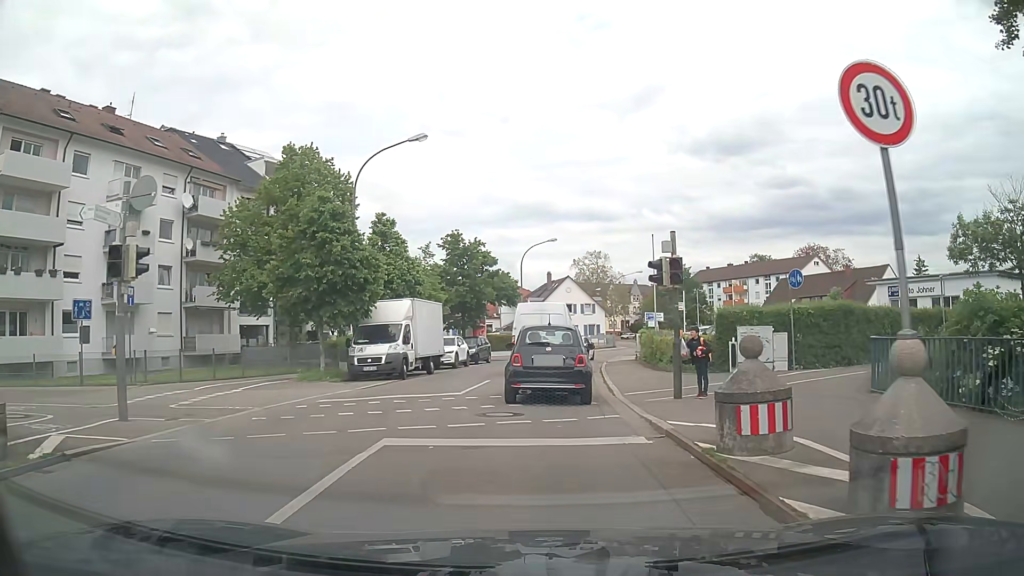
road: tertiary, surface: asphalt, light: Day
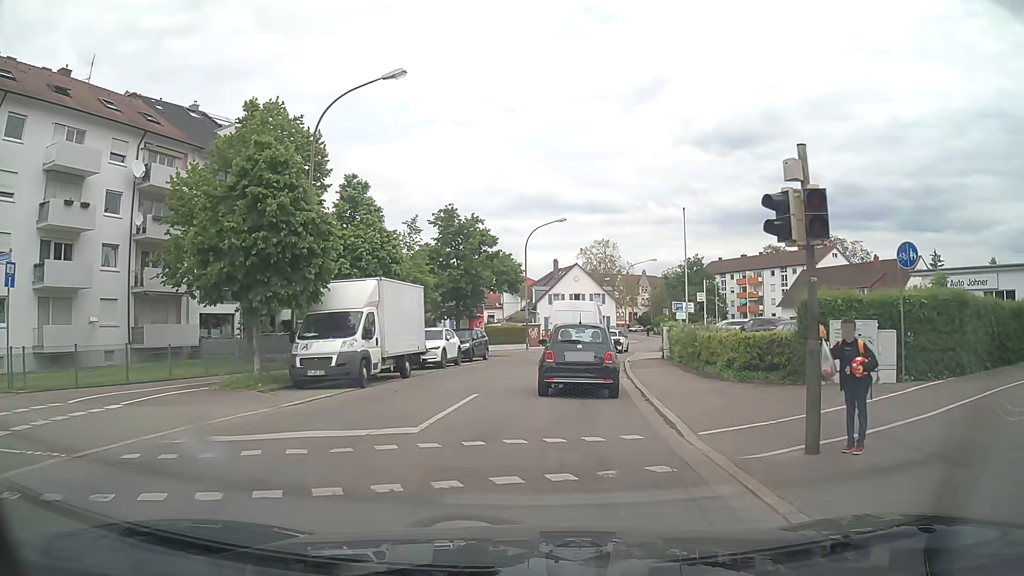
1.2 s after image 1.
(-0.1, +6.6) m; -1°
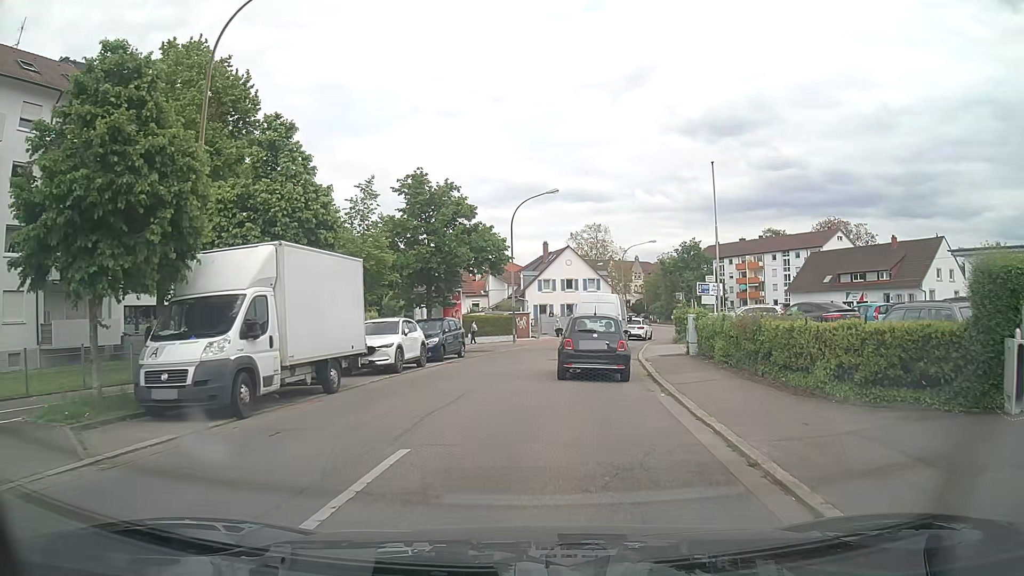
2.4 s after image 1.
(0.0, +7.2) m; 0°
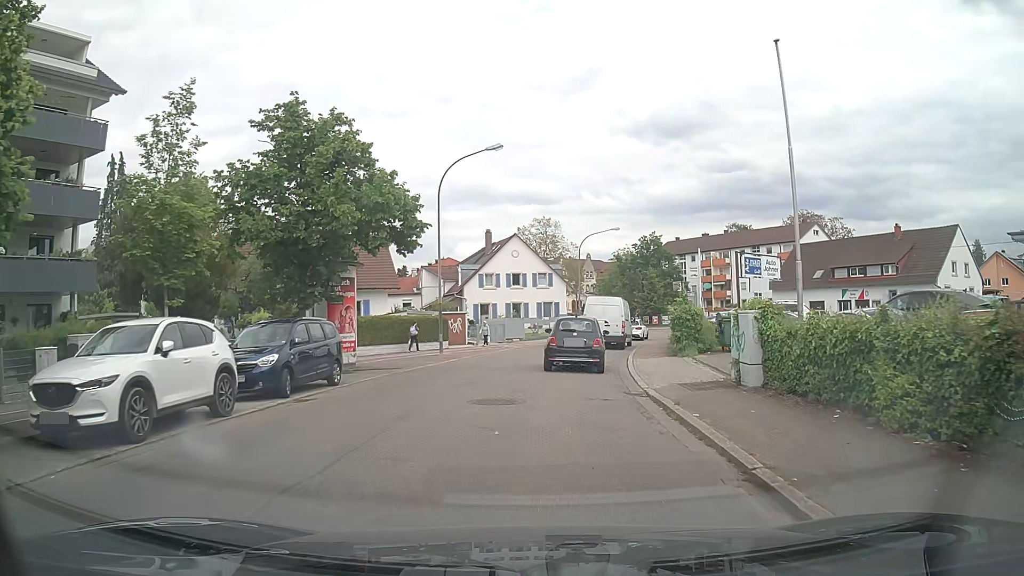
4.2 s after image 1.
(+0.6, +11.8) m; +6°
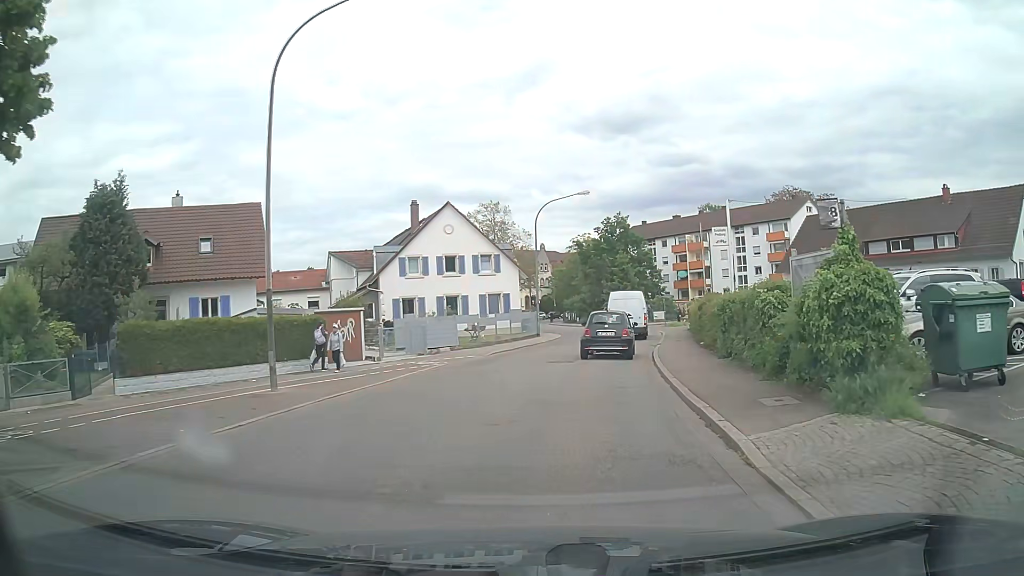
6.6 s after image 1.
(+0.5, +16.5) m; +4°
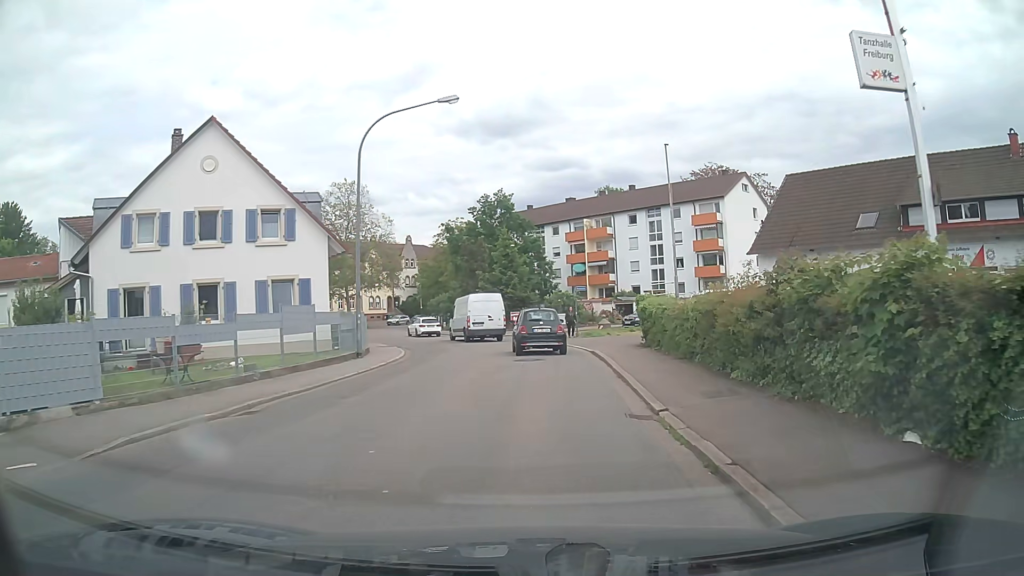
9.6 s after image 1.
(+1.8, +21.0) m; +10°
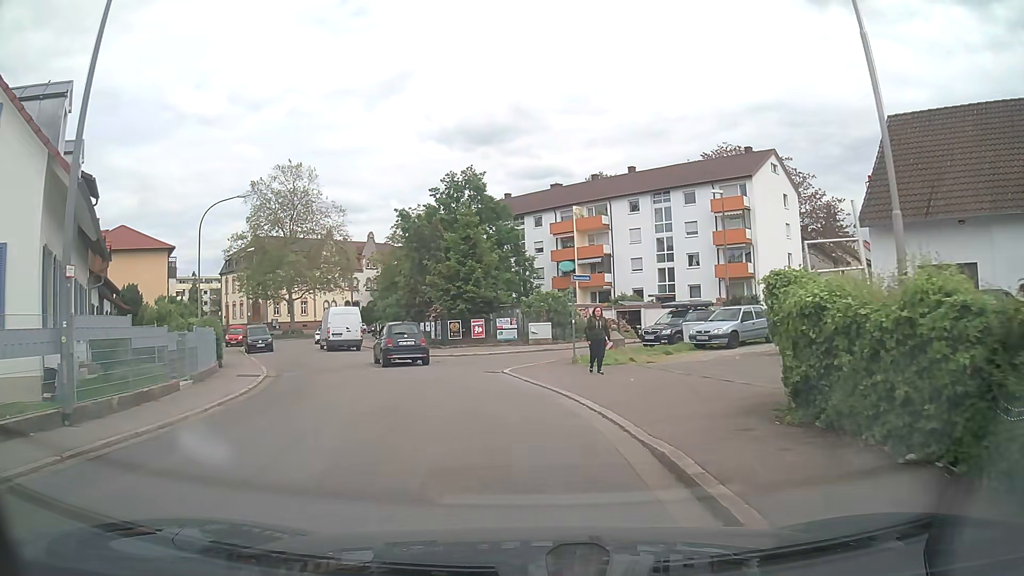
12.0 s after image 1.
(+0.6, +15.8) m; +2°
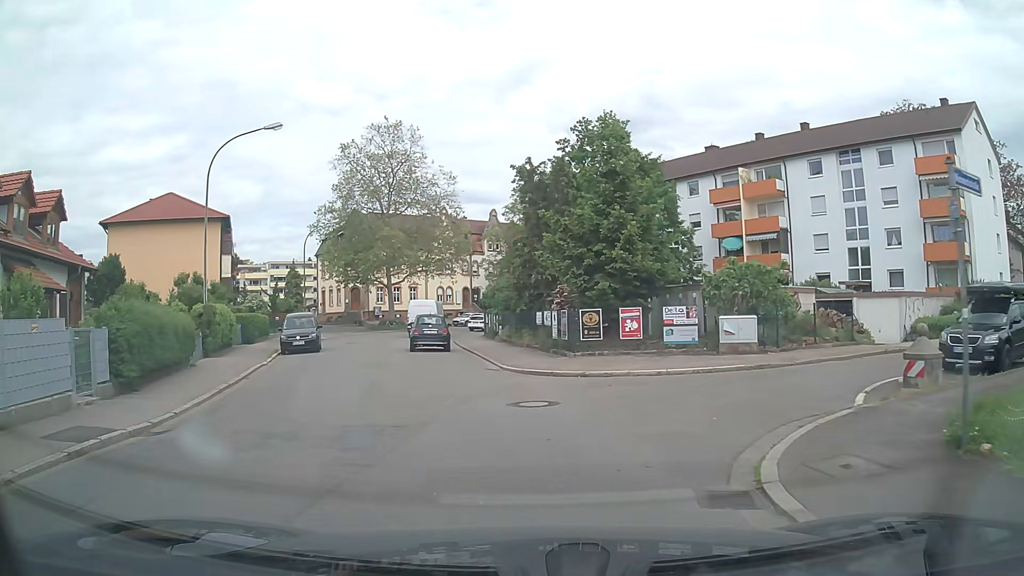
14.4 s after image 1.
(-1.3, +14.4) m; -11°
(-1, +10) (-3, +20) (-5, +30) (-6, +39) (-7, +49) (-6, +59) (-3, +69) (+2, +78) (+7, +86) (+13, +94) m
